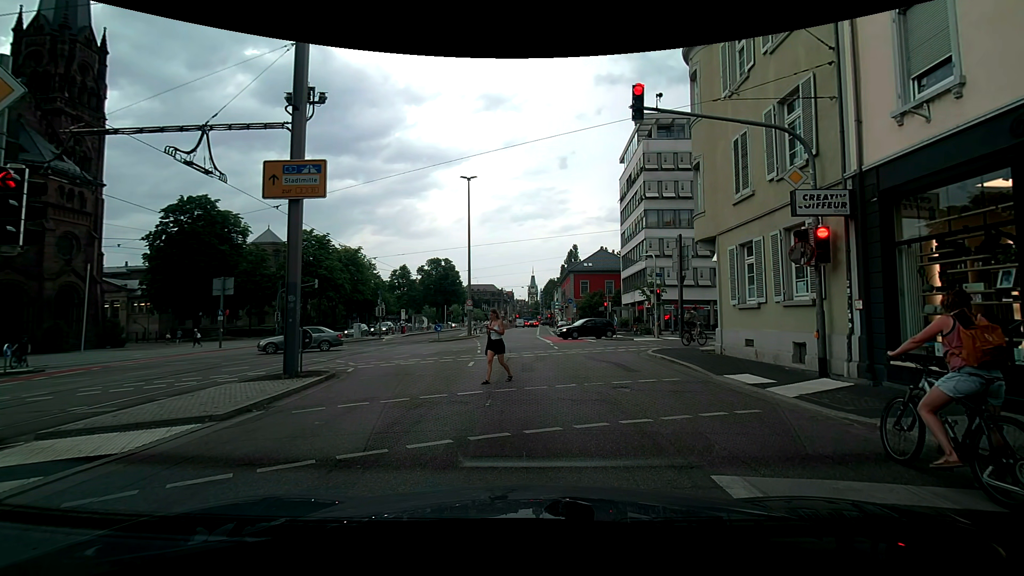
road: secondary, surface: asphalt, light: Day
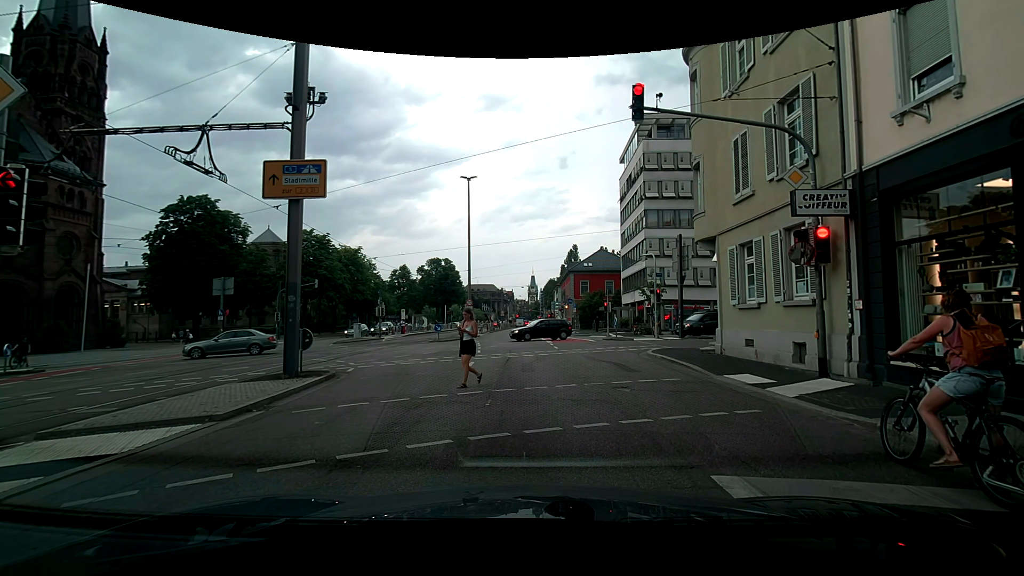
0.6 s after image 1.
(0.0, 0.0) m; 0°
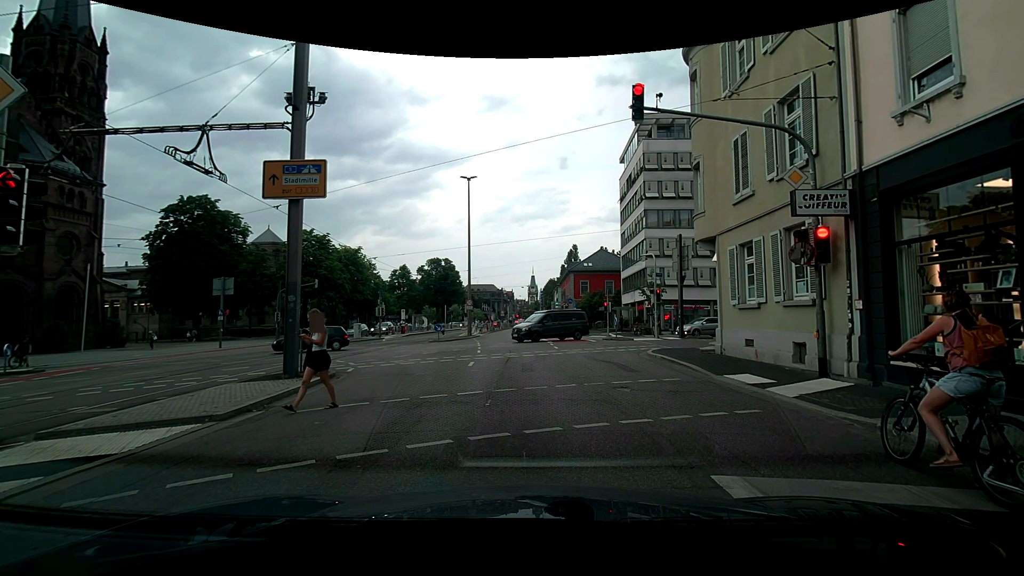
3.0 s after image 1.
(0.0, 0.0) m; 0°
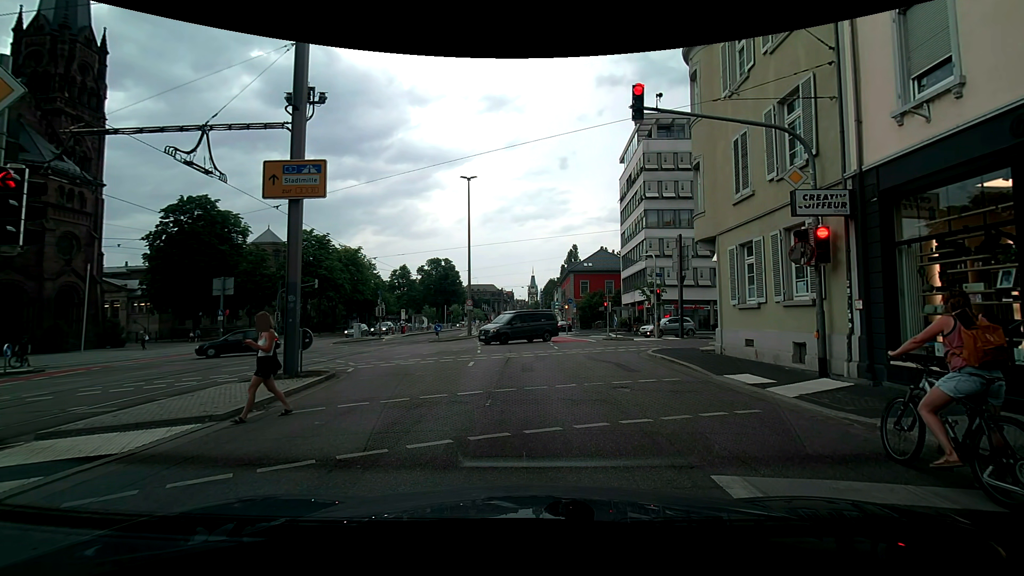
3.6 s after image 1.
(0.0, 0.0) m; 0°
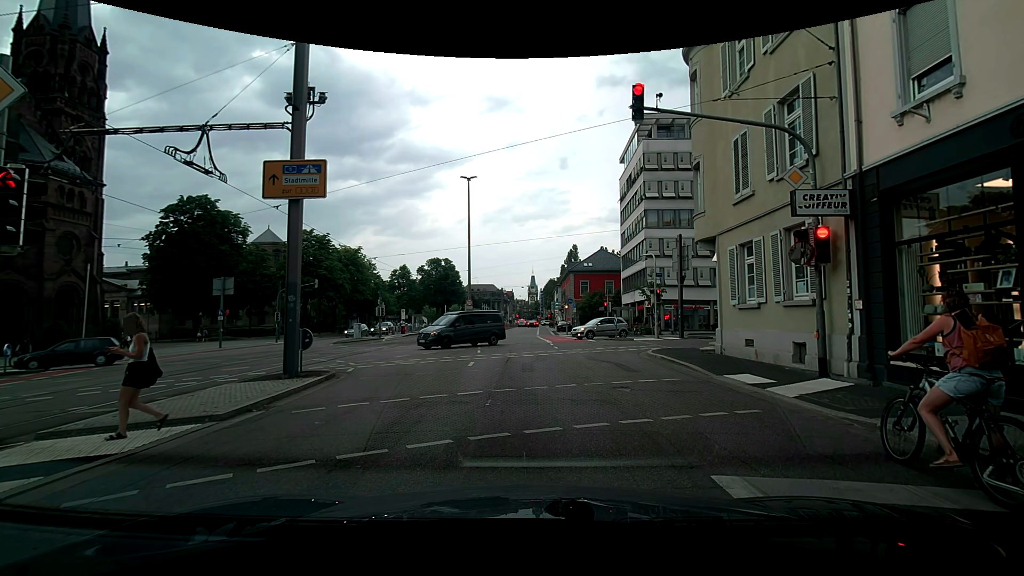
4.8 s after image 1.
(0.0, 0.0) m; 0°
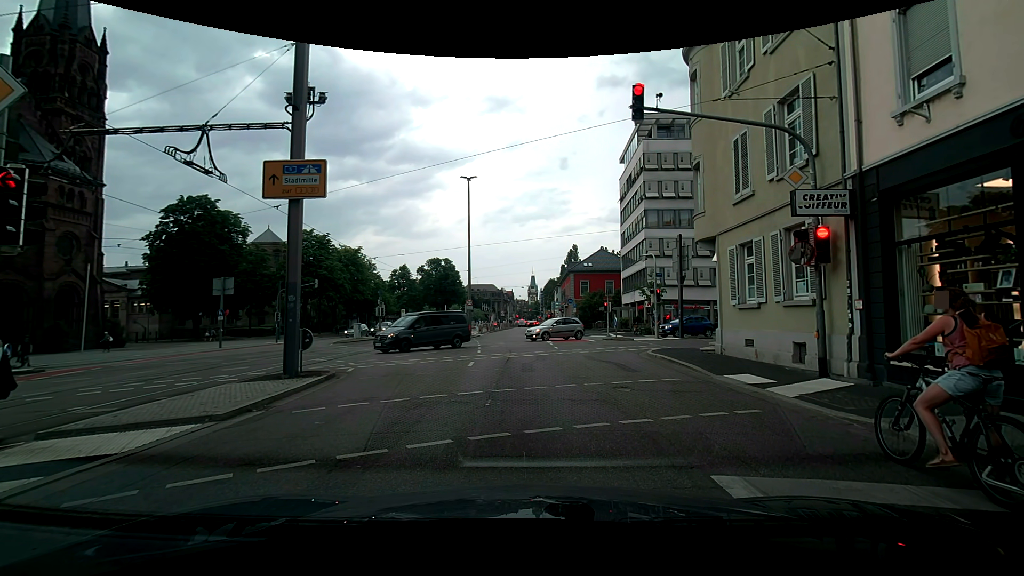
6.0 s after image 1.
(0.0, 0.0) m; 0°
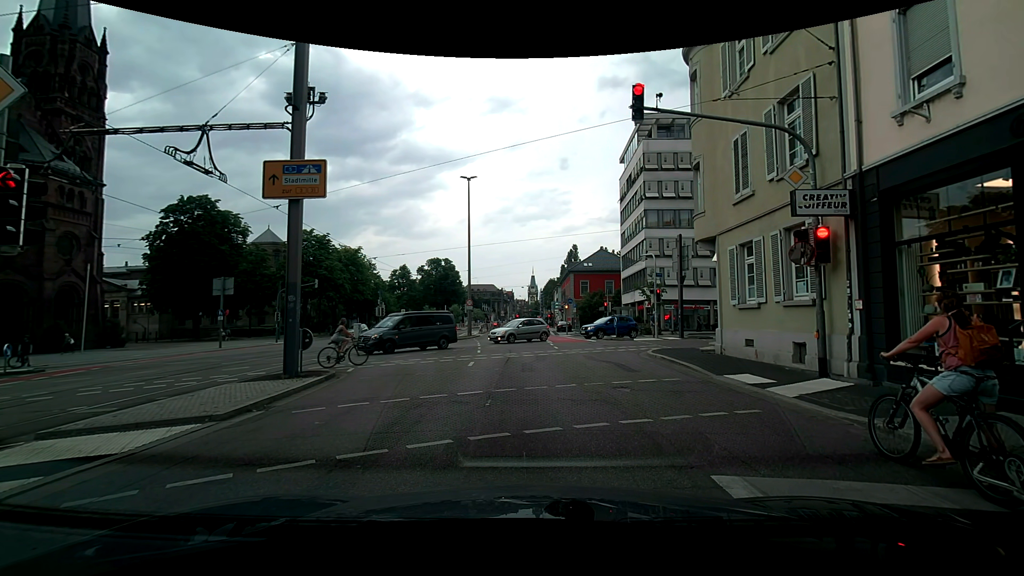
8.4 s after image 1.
(0.0, 0.0) m; 0°
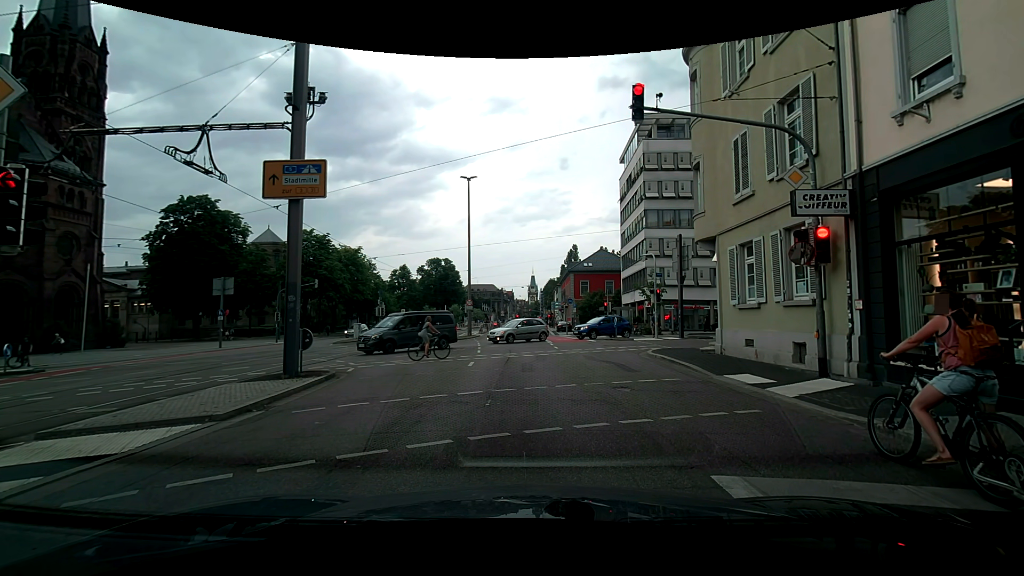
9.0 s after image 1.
(0.0, 0.0) m; 0°
